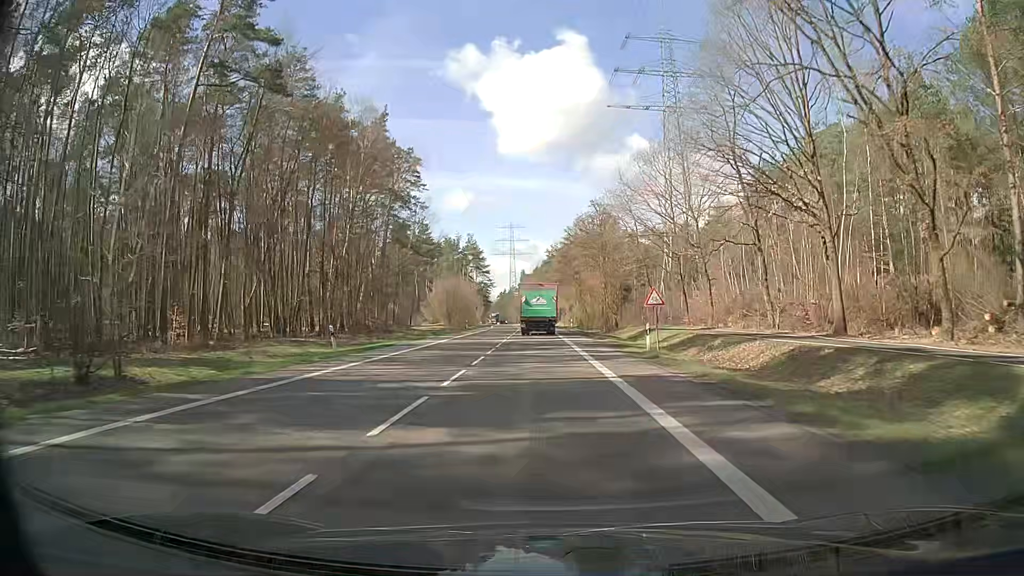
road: secondary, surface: asphalt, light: Day
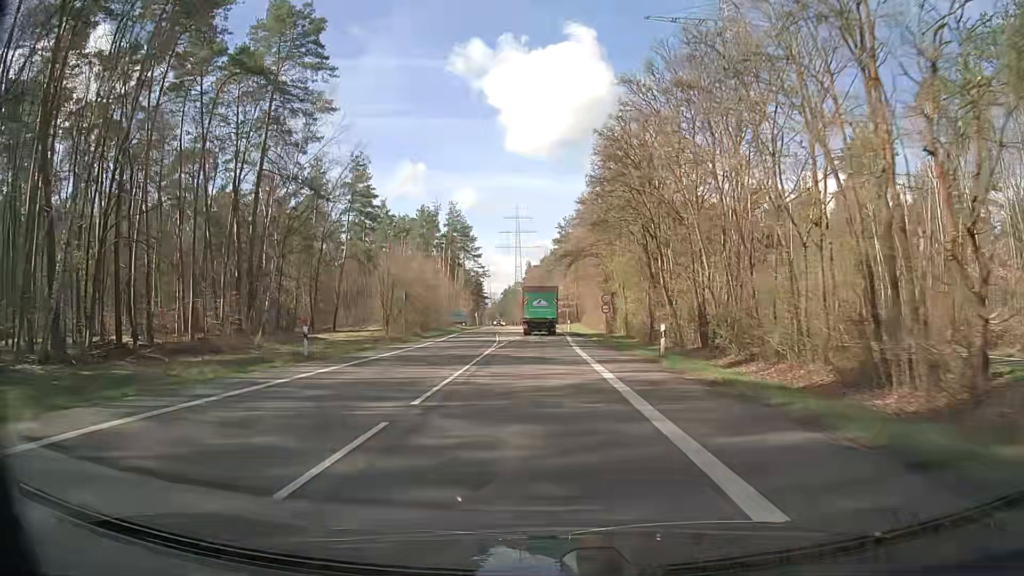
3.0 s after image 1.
(-0.5, +54.1) m; -1°
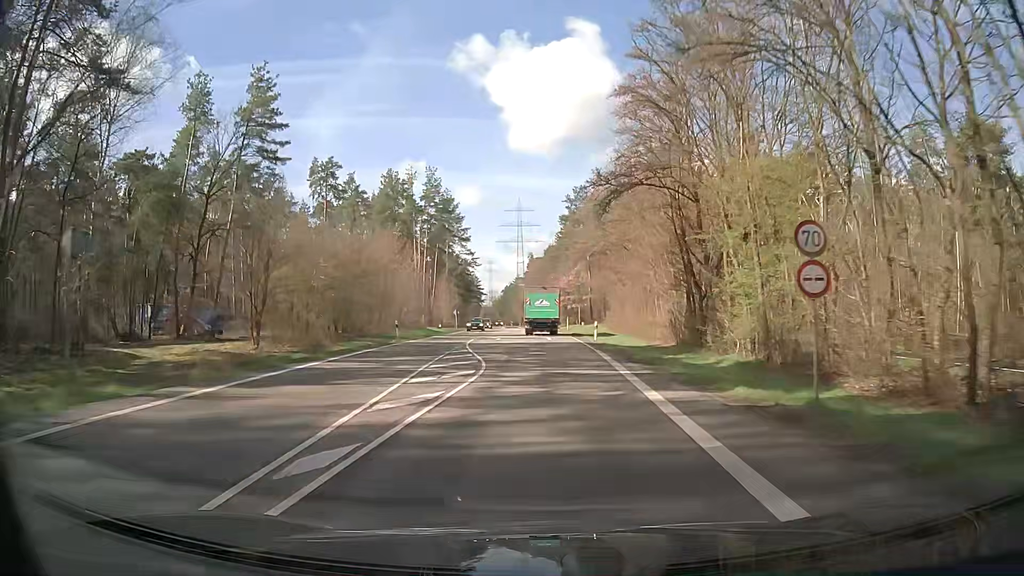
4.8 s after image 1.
(-0.3, +32.3) m; 0°
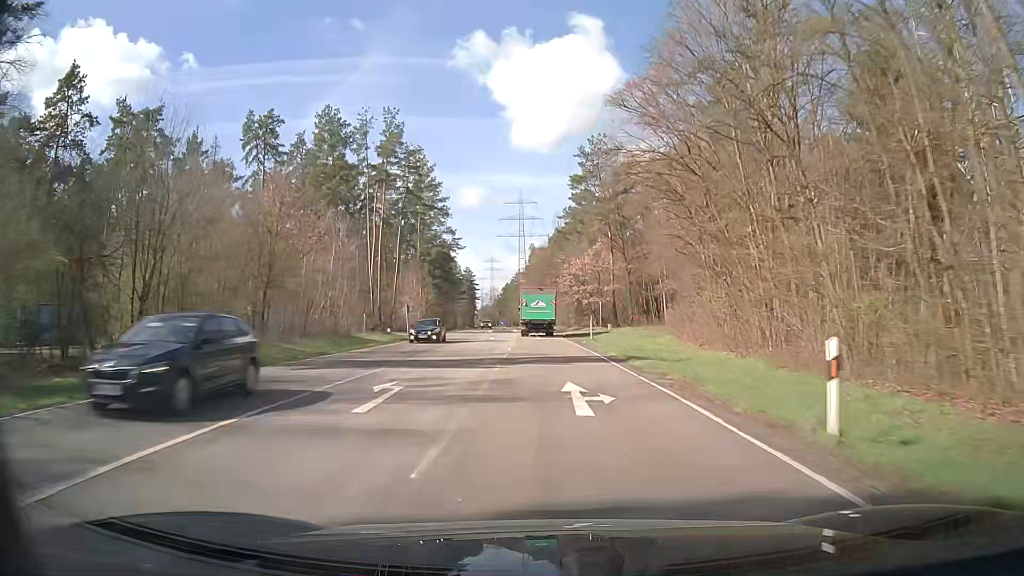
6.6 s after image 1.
(-0.3, +32.4) m; -1°
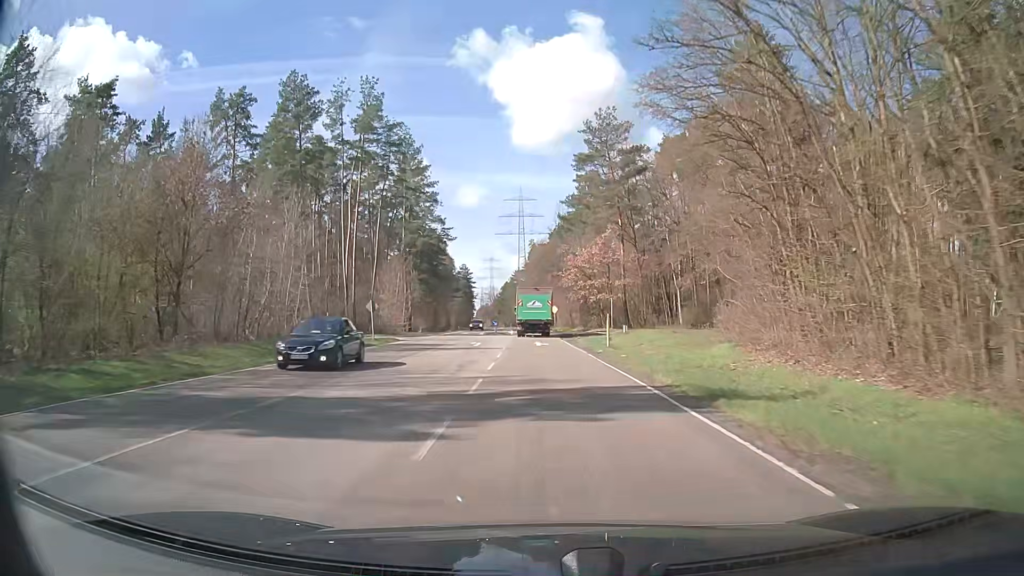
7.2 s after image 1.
(0.0, +10.8) m; 0°
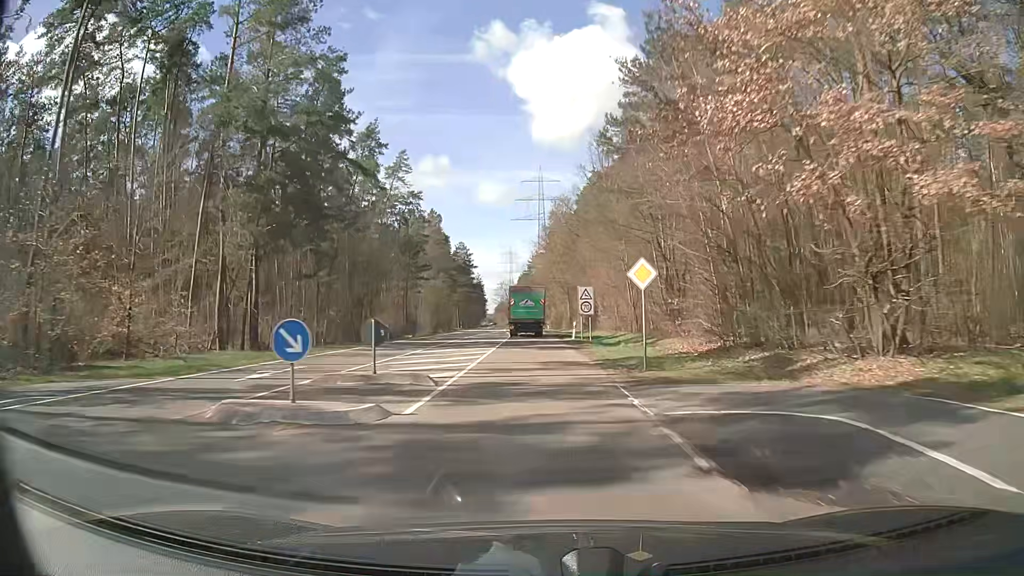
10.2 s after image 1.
(-0.7, +54.0) m; -2°
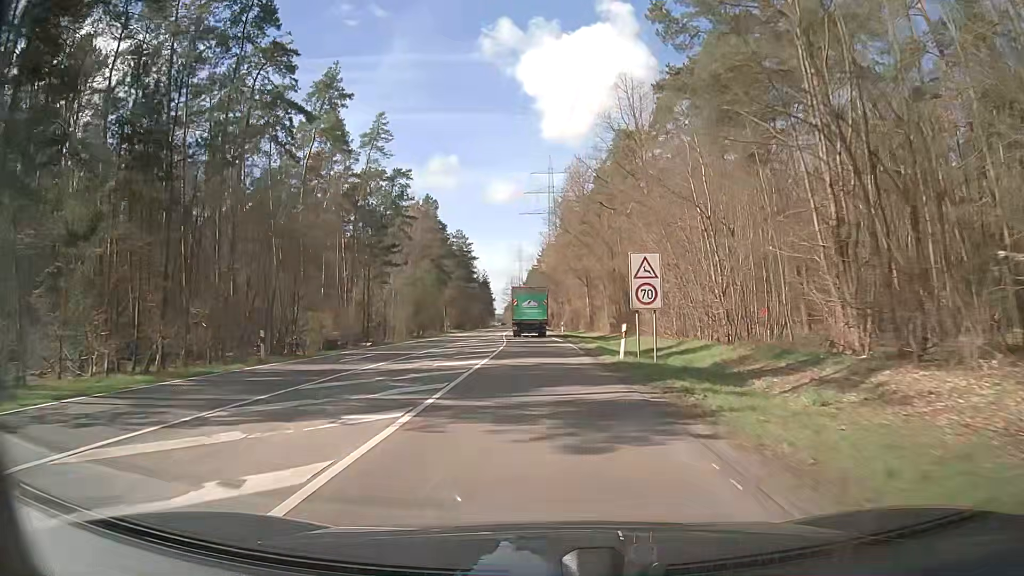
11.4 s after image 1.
(-0.1, +21.6) m; -1°
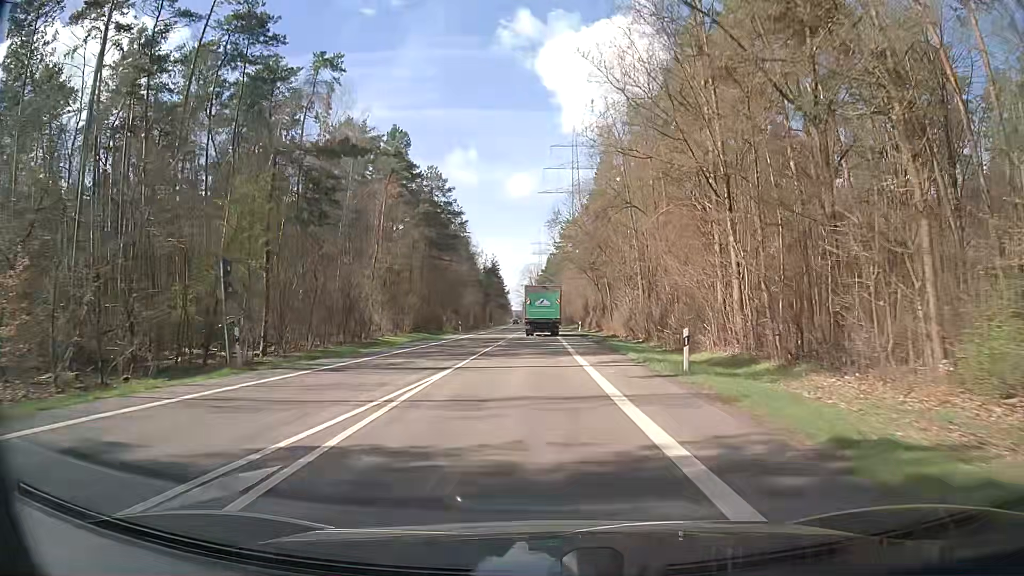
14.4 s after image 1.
(-1.0, +53.9) m; -2°
(0, +10) (0, +20) (0, +30) (0, +40) (0, +50) (0, +60) (0, +70) (0, +80) (0, +90) (0, +100) m
